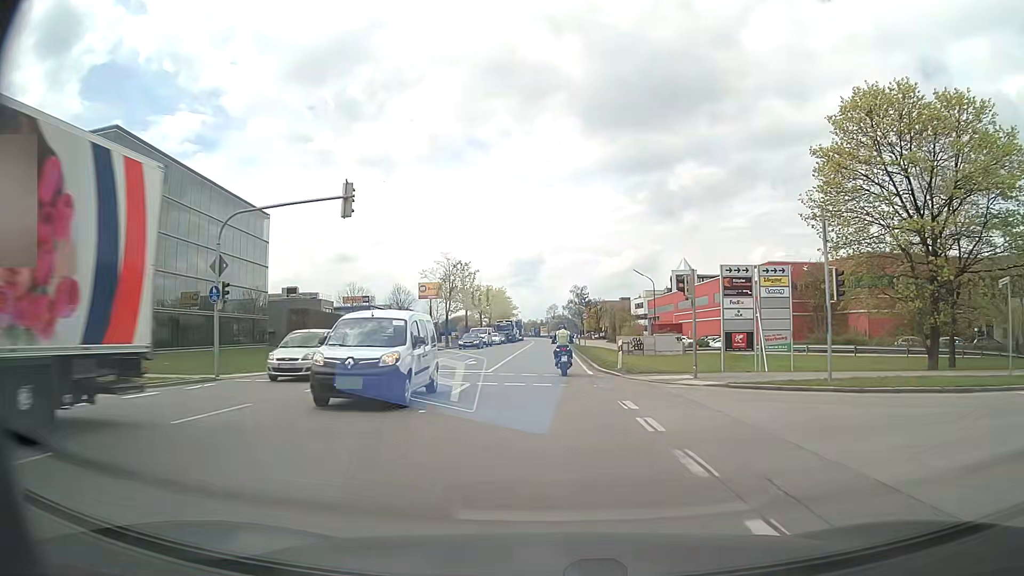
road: primary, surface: asphalt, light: Day
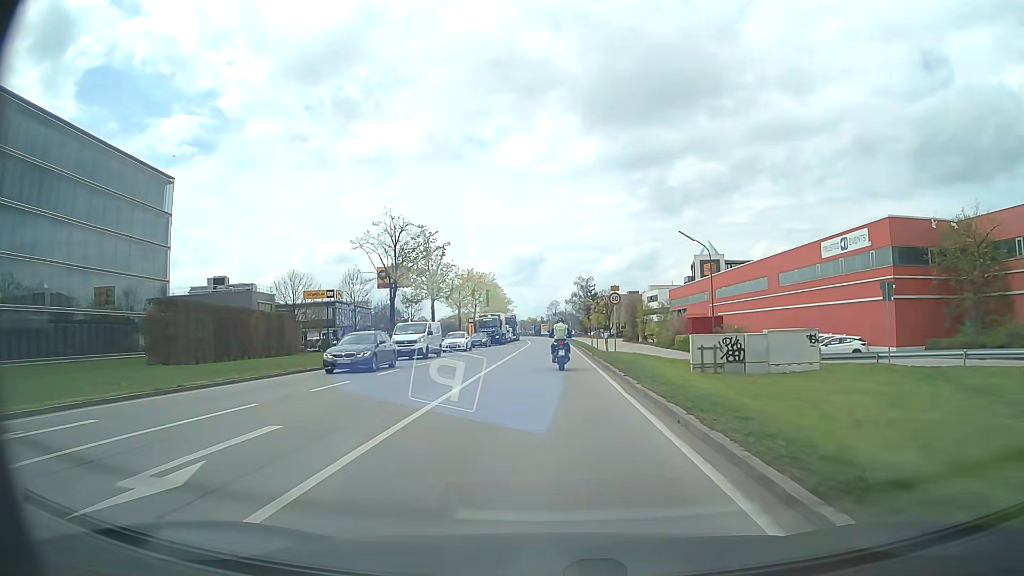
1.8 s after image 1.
(0.0, +25.4) m; 0°
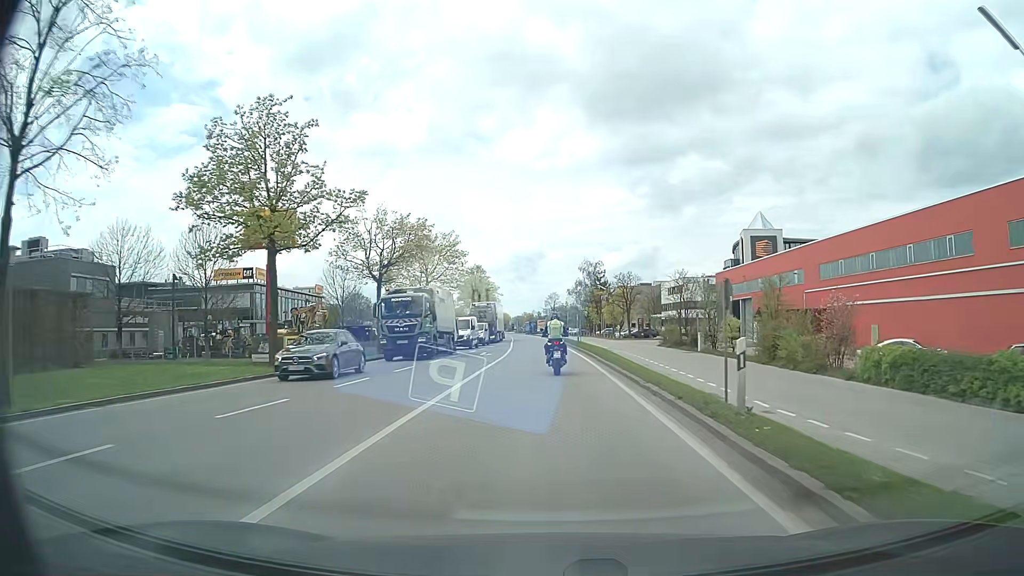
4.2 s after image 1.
(+0.2, +35.3) m; 0°
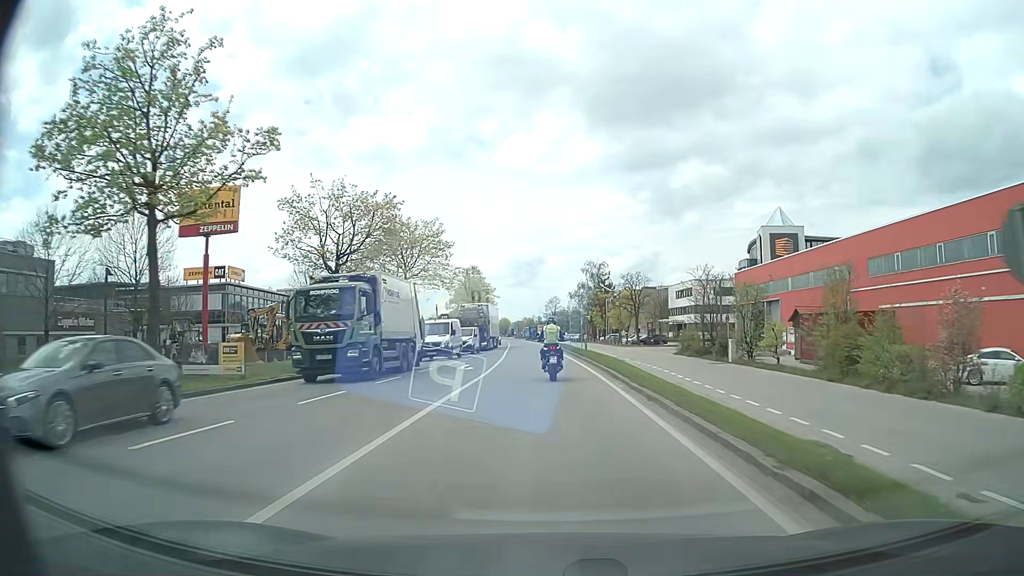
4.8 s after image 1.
(0.0, +8.7) m; 0°
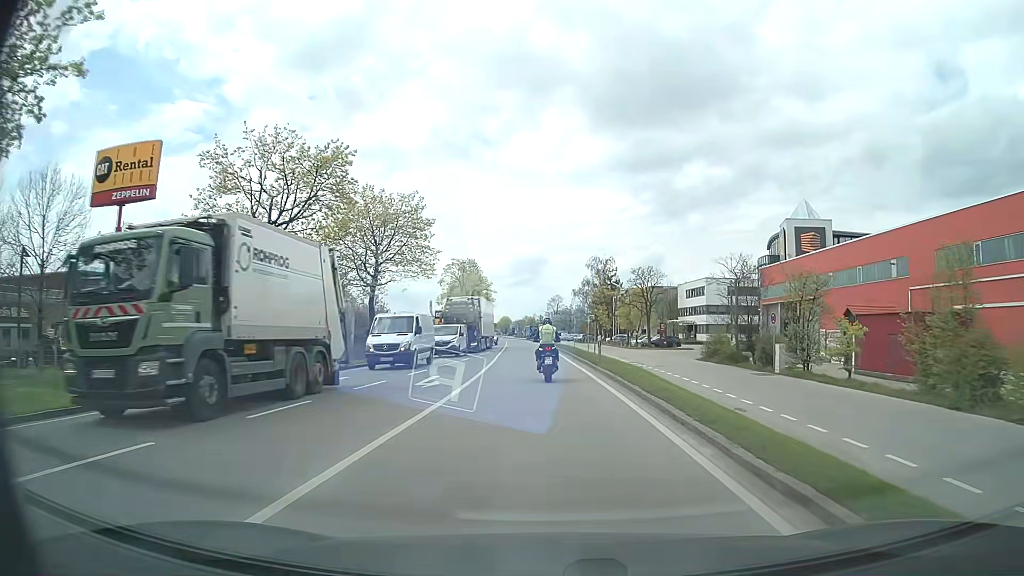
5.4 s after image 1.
(0.0, +8.7) m; -1°
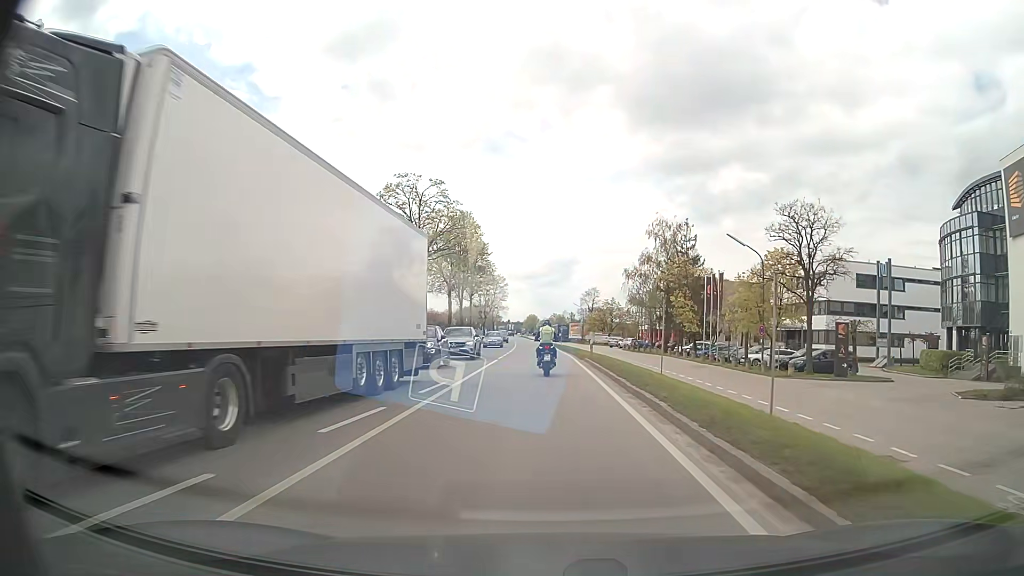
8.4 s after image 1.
(-0.5, +43.9) m; -2°
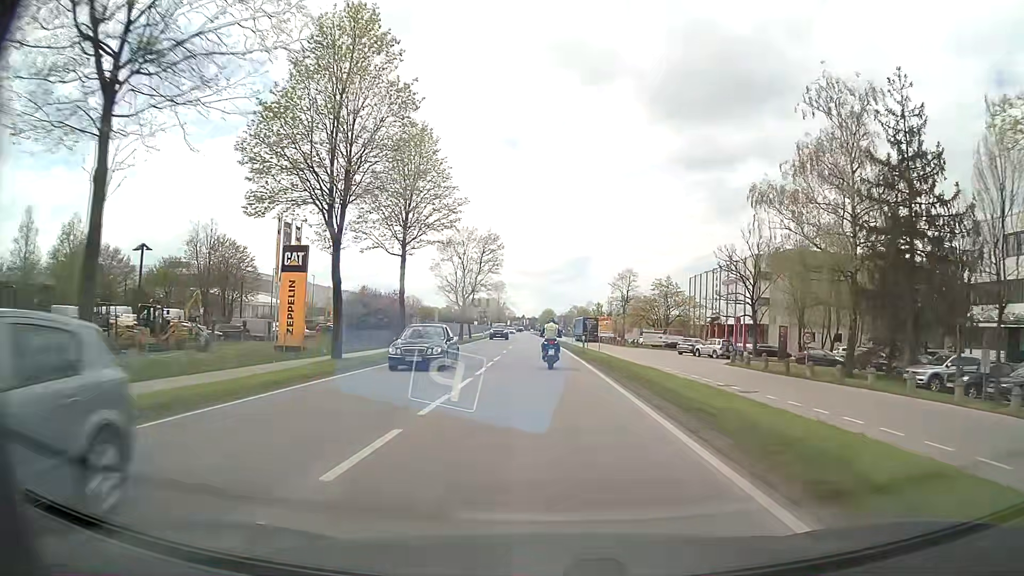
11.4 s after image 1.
(-1.0, +46.6) m; -2°
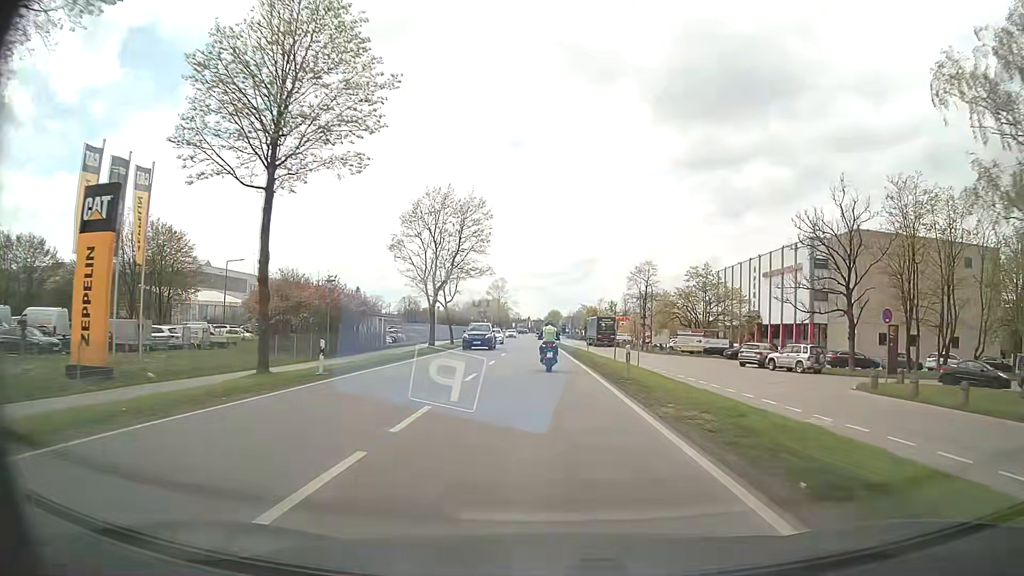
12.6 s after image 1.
(-0.1, +19.2) m; -1°
(0, +10) (0, +20) (0, +30) (0, +40) (0, +50) (-1, +60) (-1, +70) (-1, +80) (-2, +90) (-2, +100) m
